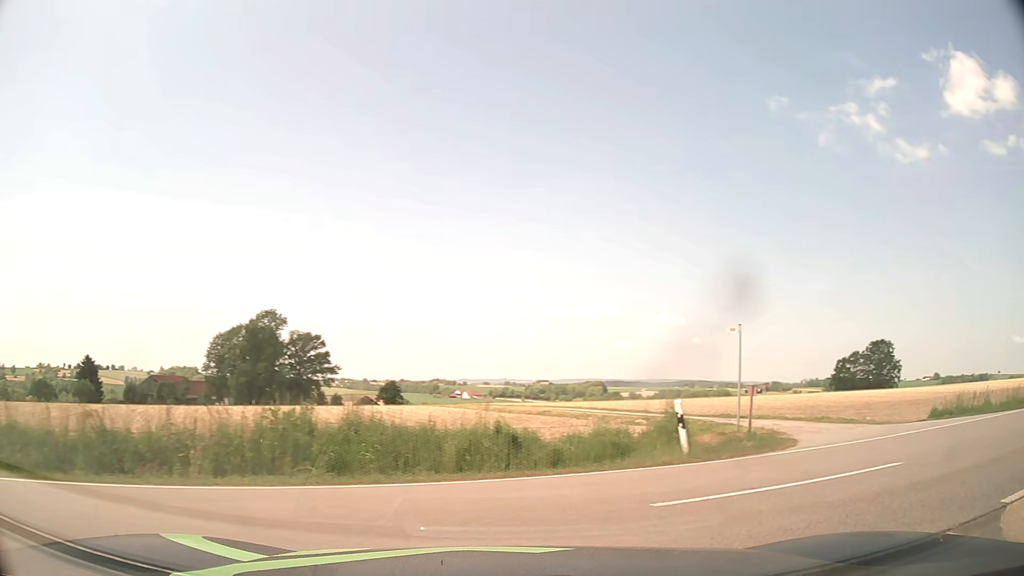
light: Day
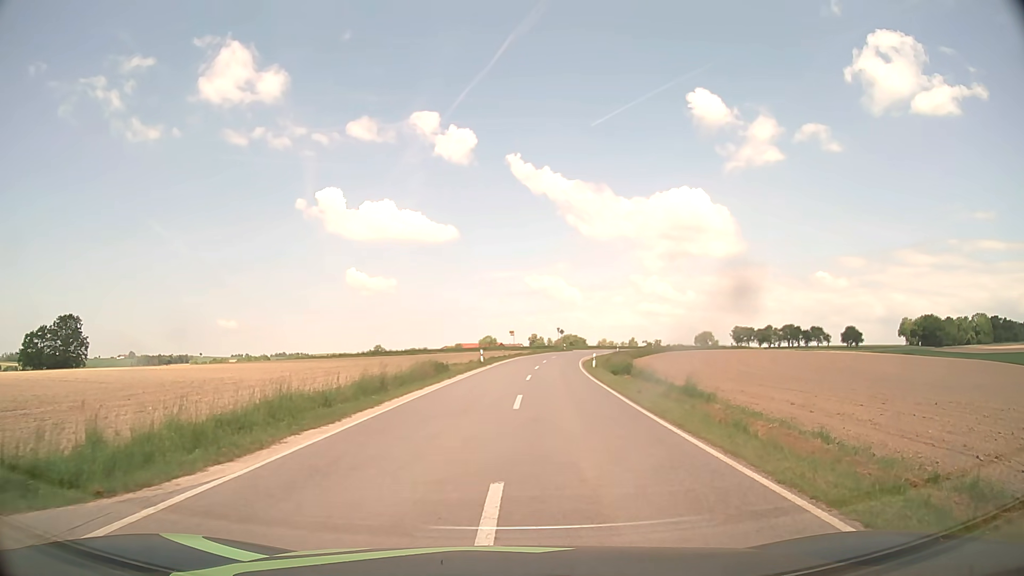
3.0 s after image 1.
(+9.1, +10.6) m; +71°
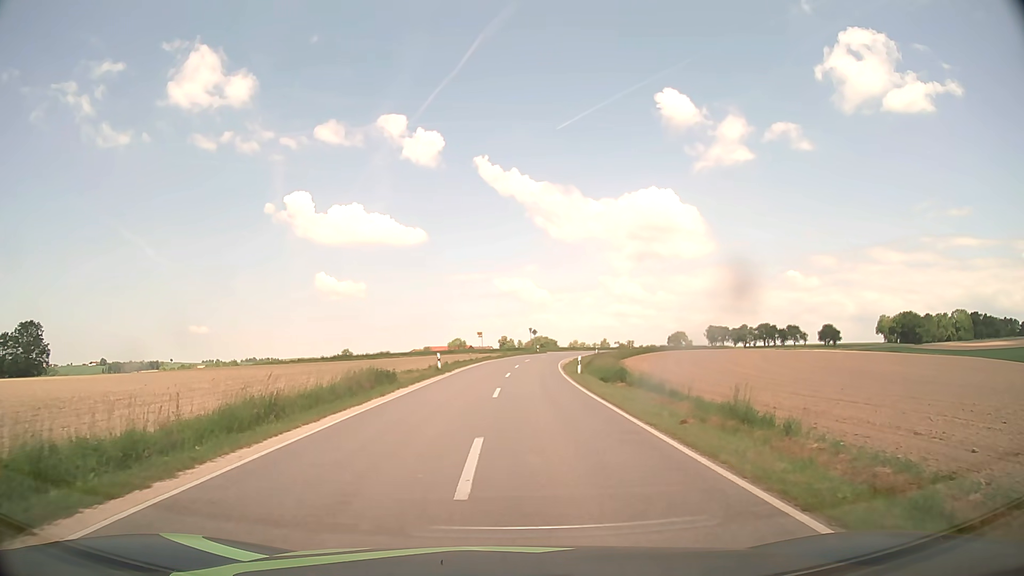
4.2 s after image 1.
(+0.3, +9.0) m; +3°
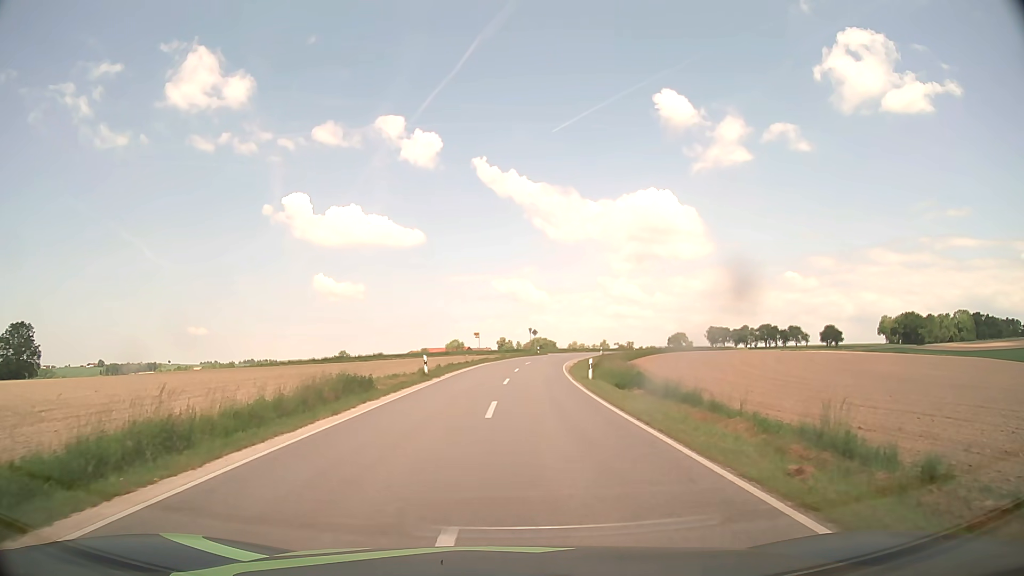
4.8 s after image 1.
(0.0, +5.3) m; 0°
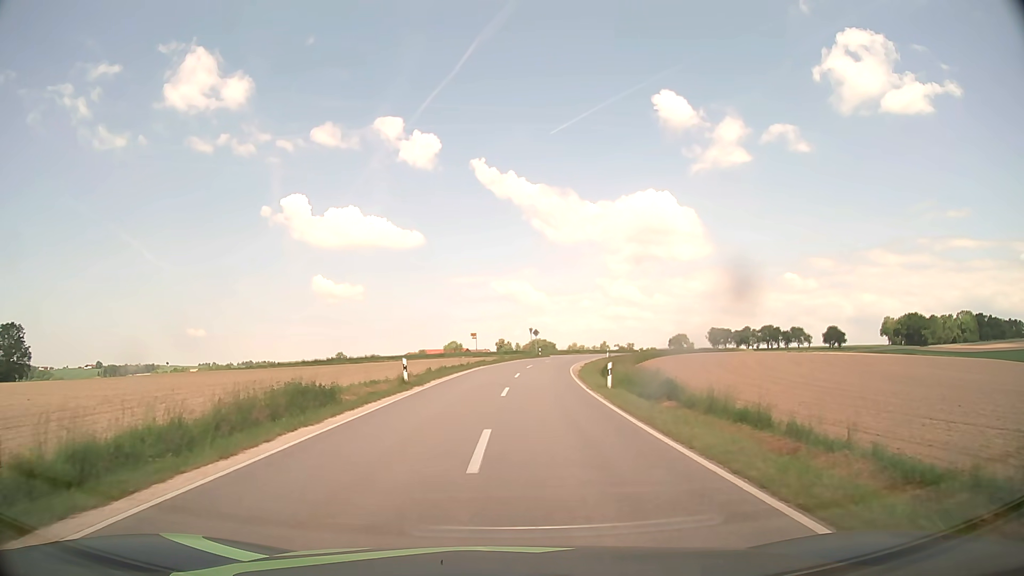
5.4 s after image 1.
(0.0, +5.9) m; 0°
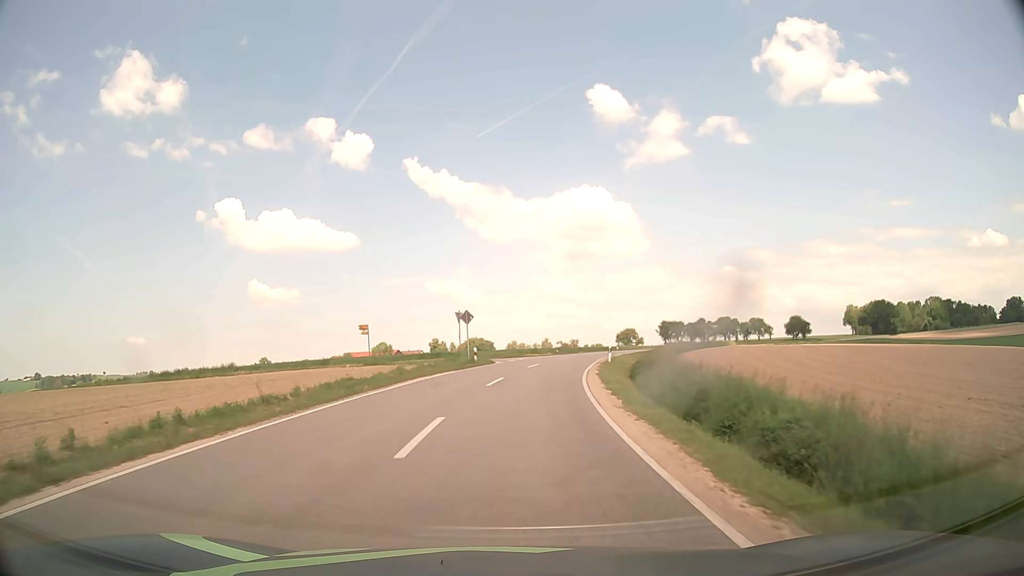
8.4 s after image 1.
(+1.7, +35.9) m; +5°
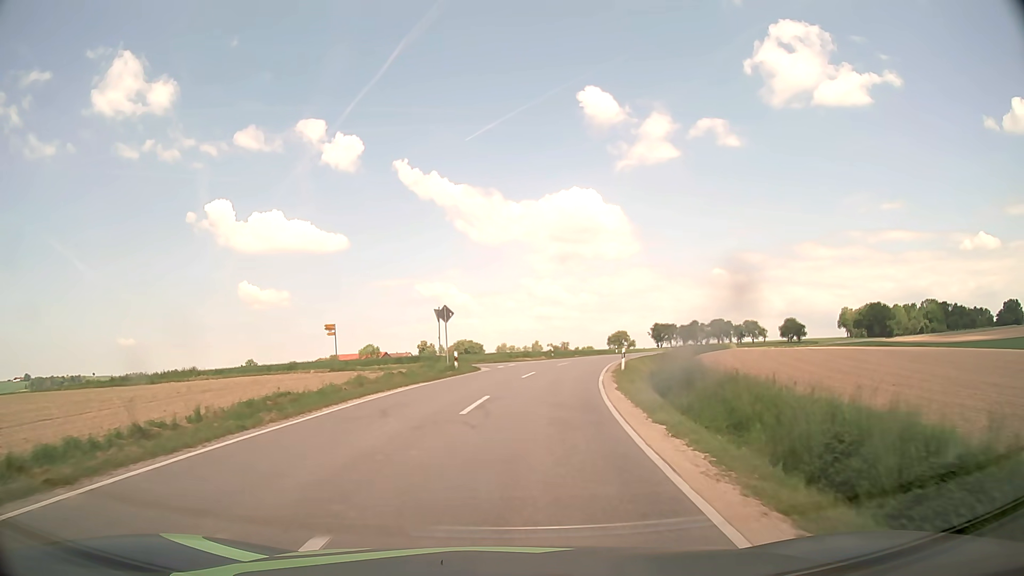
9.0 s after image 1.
(0.0, +7.1) m; +1°
(0, +10) (+1, +20) (+2, +30) (+1, +40) (-6, +46) (-15, +50) (-25, +53) (-34, +57) (-43, +62) (-52, +67) m
